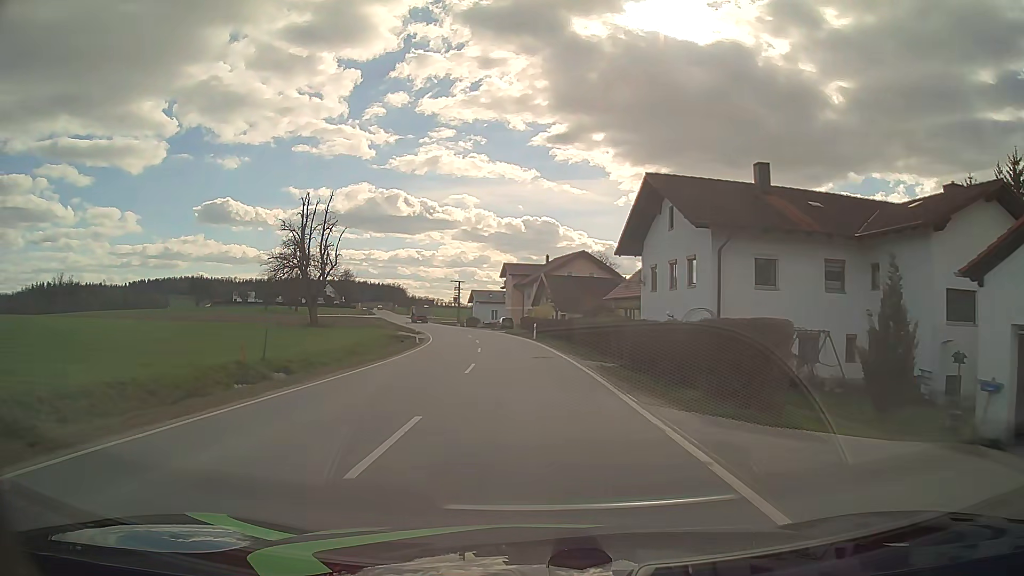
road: tertiary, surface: asphalt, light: Day
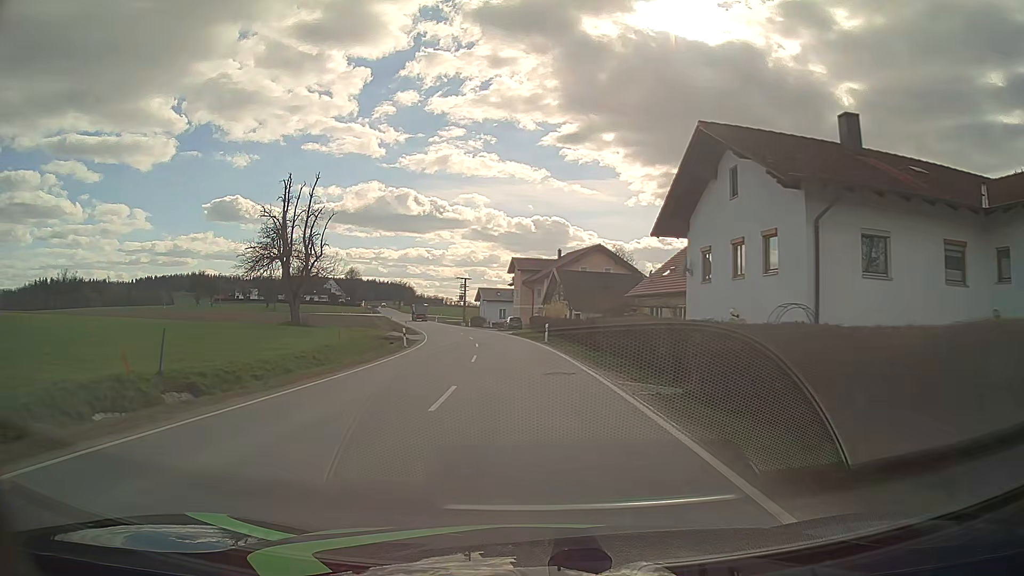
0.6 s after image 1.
(-0.1, +7.6) m; -1°
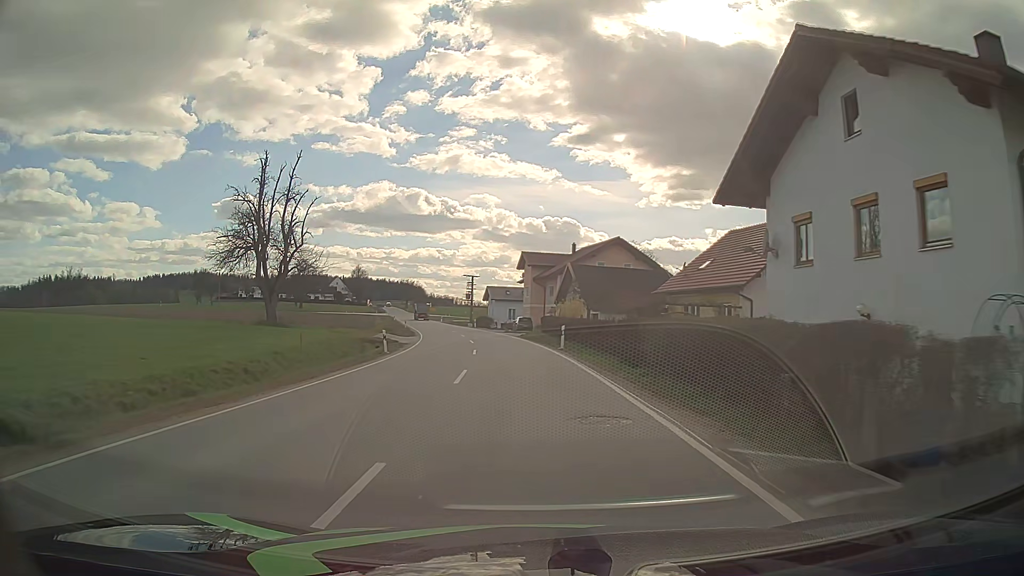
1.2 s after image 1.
(0.0, +7.6) m; -1°
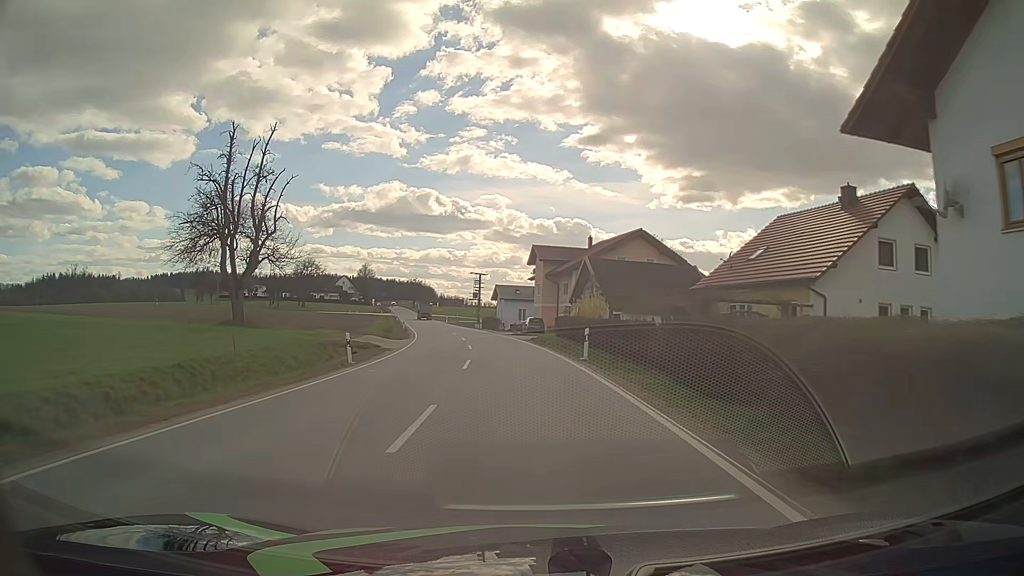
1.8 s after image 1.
(0.0, +7.6) m; -1°
(0, +10) (0, +20) (-1, +30) (-2, +40) (-3, +50) (-5, +60) (-6, +70) (-8, +79) (-11, +89) (-13, +99) m
